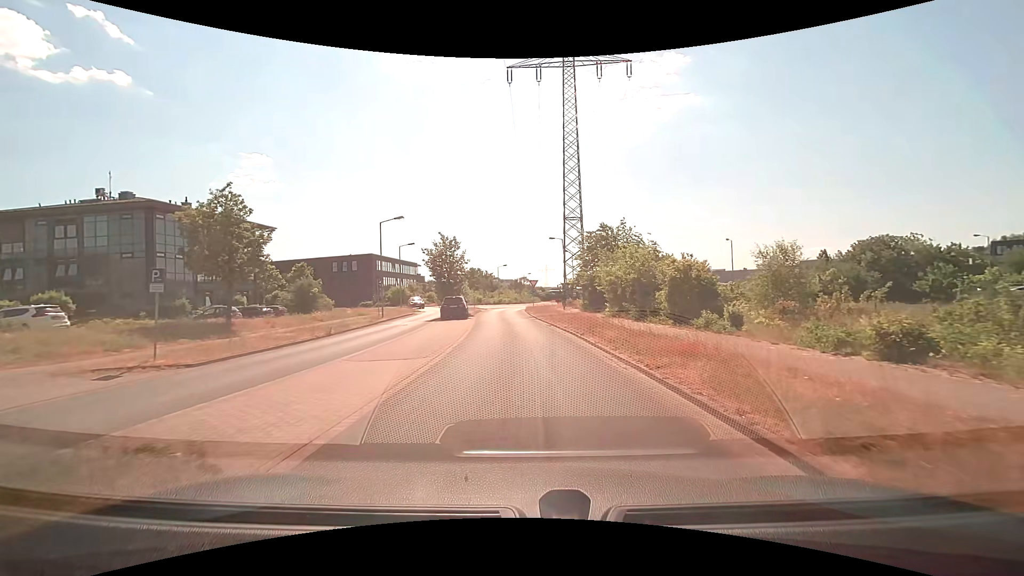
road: residential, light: Day
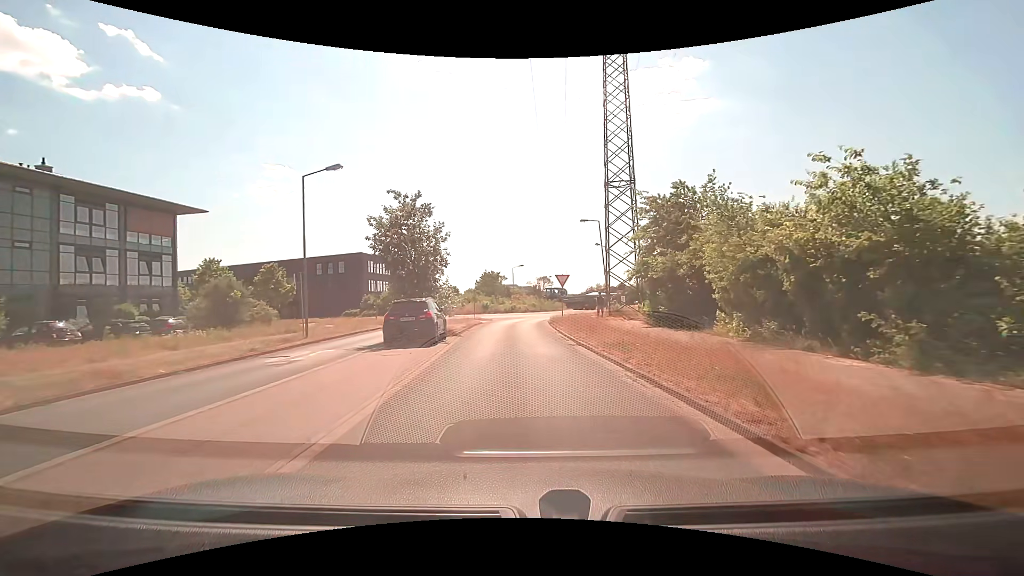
(-0.3, +17.2) m; -2°
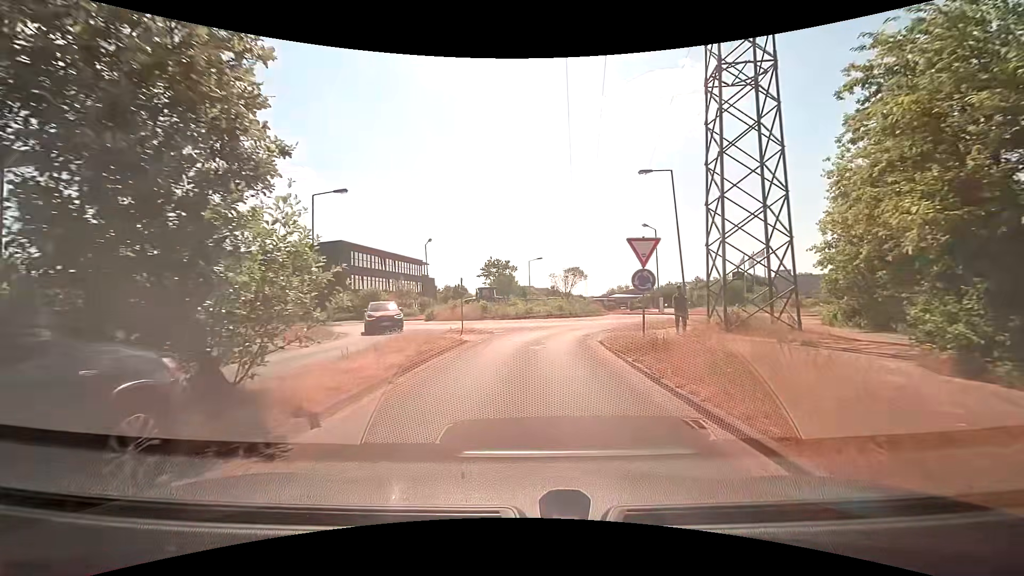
(-0.3, +16.6) m; -2°
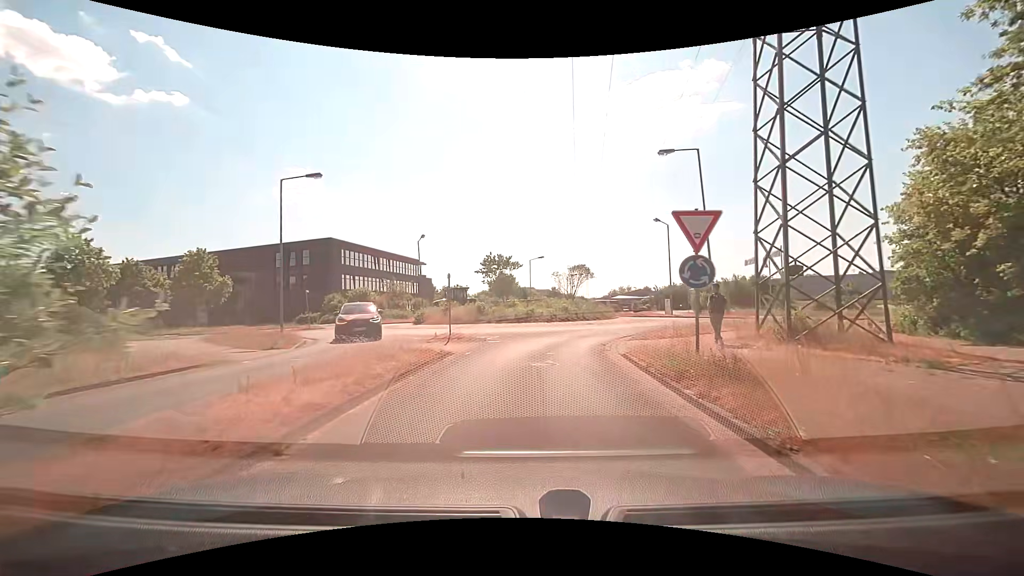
(0.0, +3.8) m; 0°
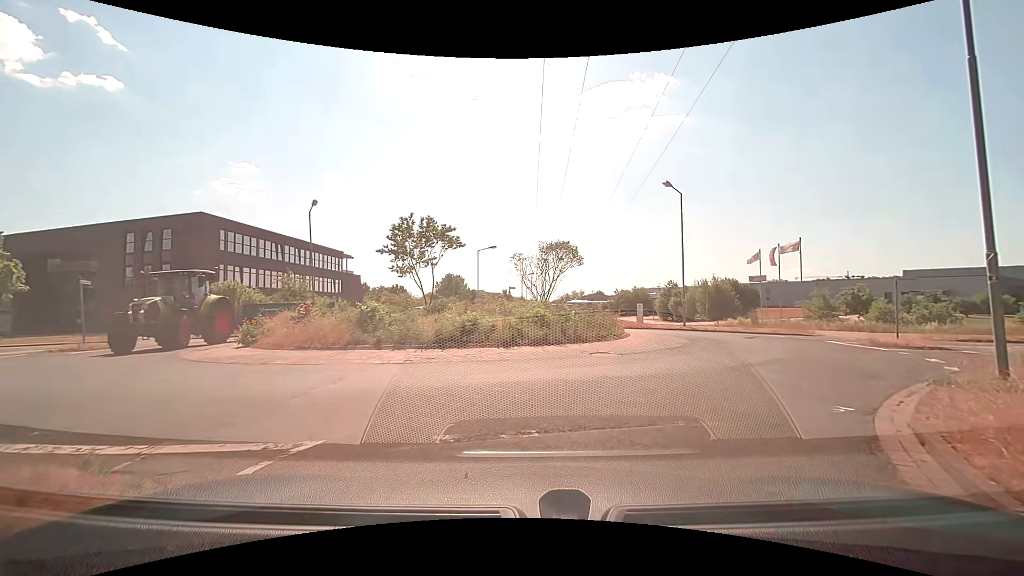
(+0.1, +14.9) m; +5°
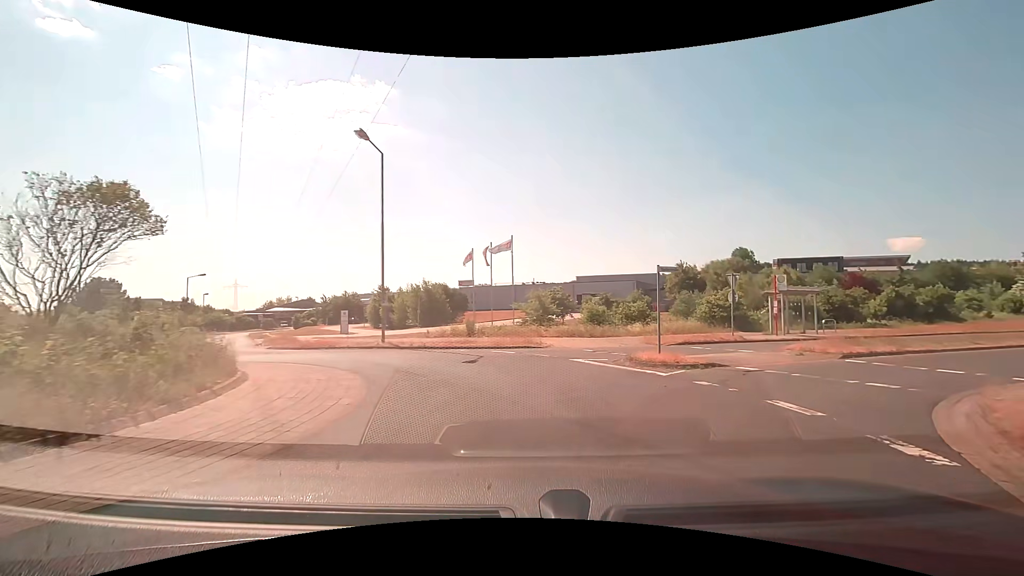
(+2.4, +9.5) m; +31°
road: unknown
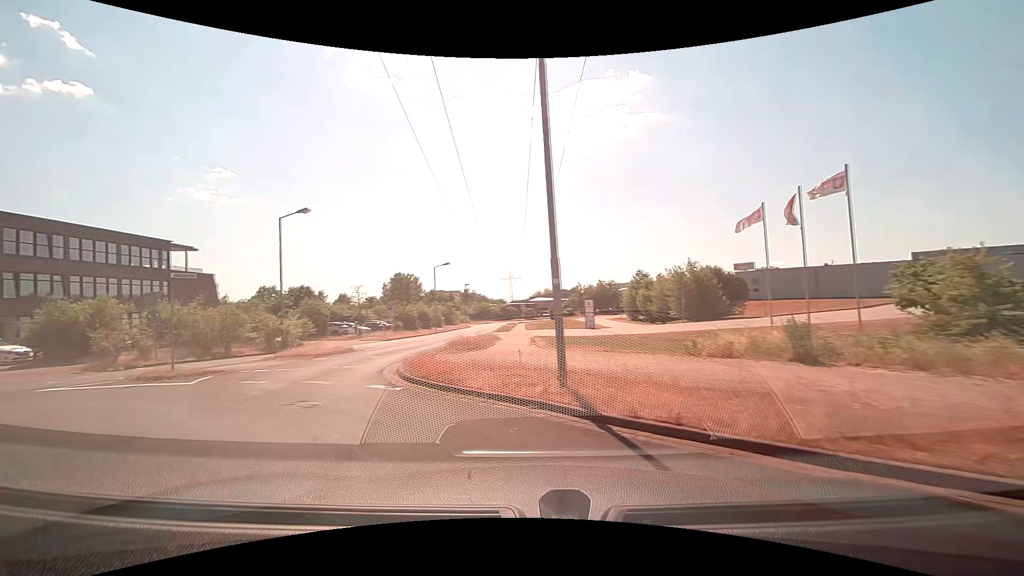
(-1.6, +14.1) m; -29°
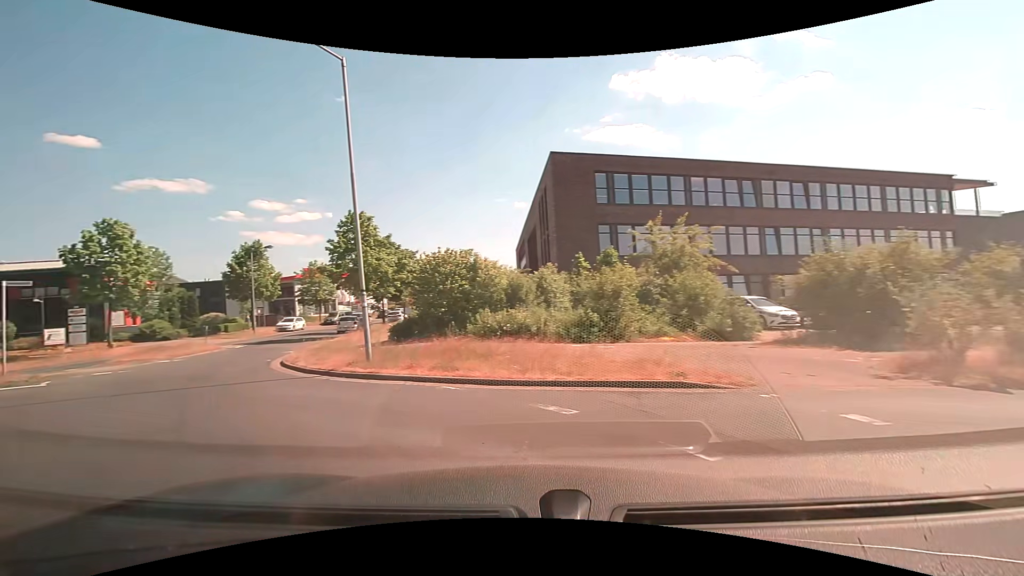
(-8.1, +10.9) m; -73°
(-4, +9) (-10, +17) (-14, +26) (-17, +36) (-19, +45) (-20, +55) (-20, +65) (-21, +75) (-21, +85) (-21, +95) m
